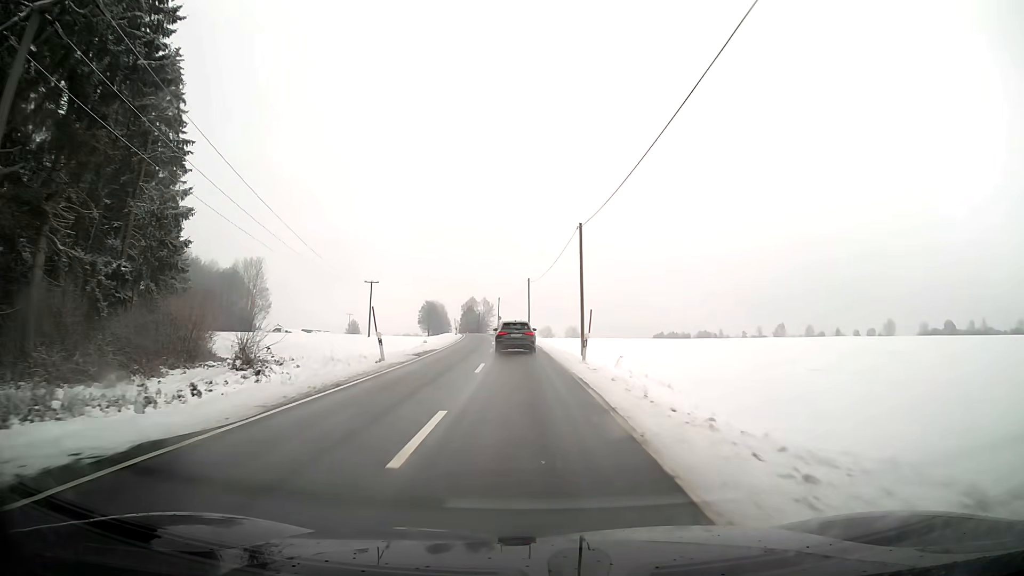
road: secondary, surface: asphalt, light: Day
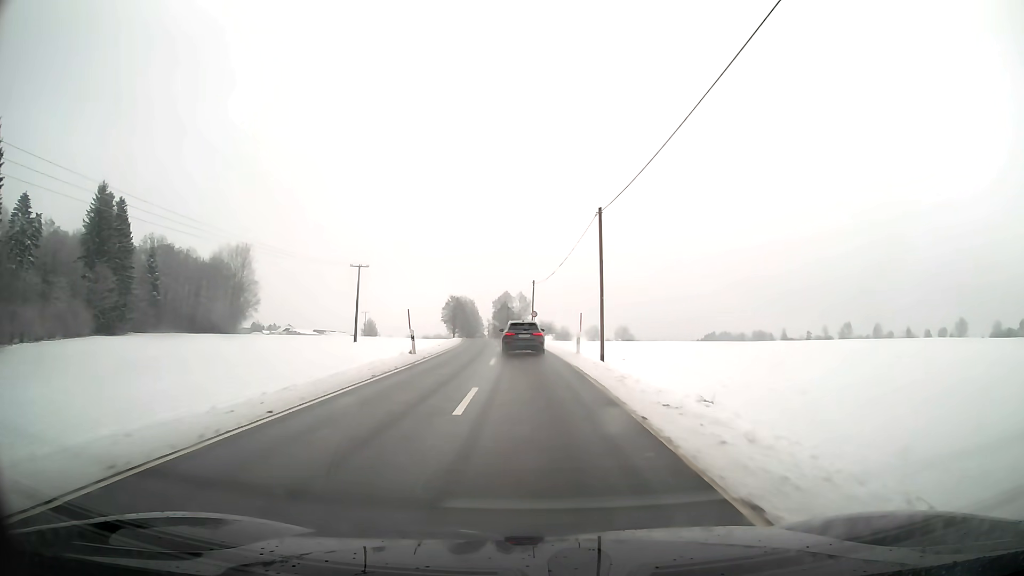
(-1.6, +44.8) m; -3°
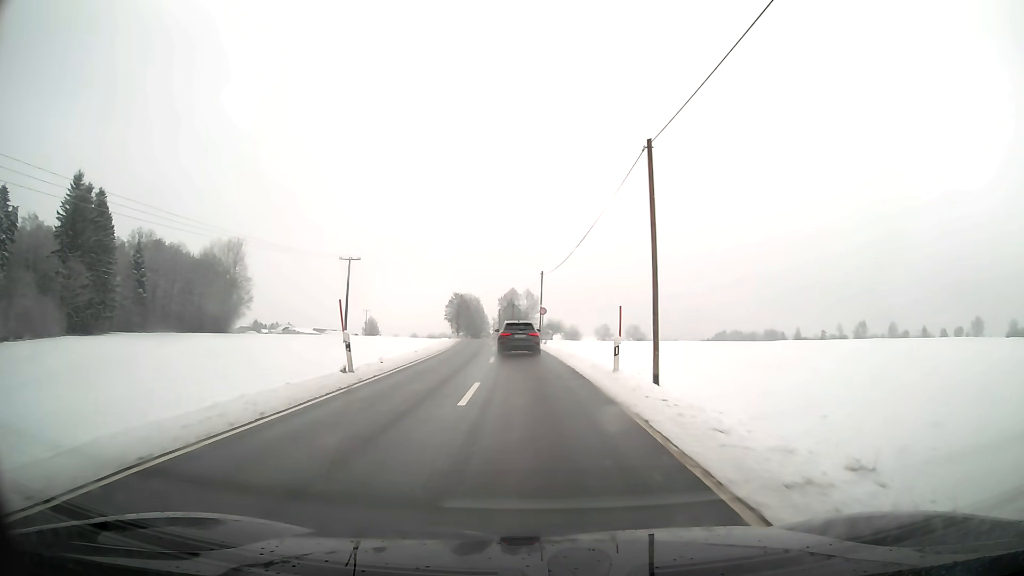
(-0.1, +10.9) m; -1°
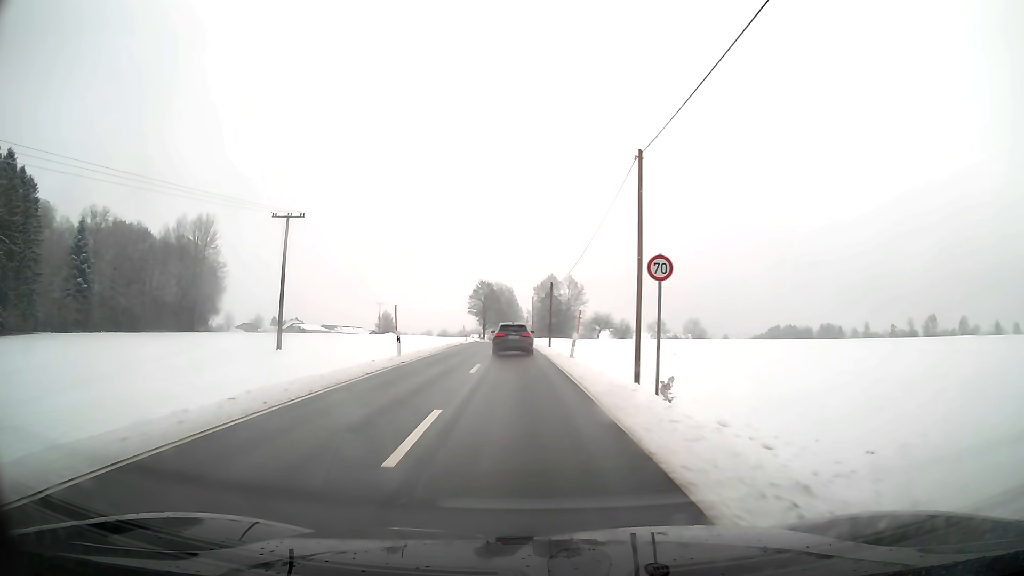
(-1.0, +40.8) m; -3°
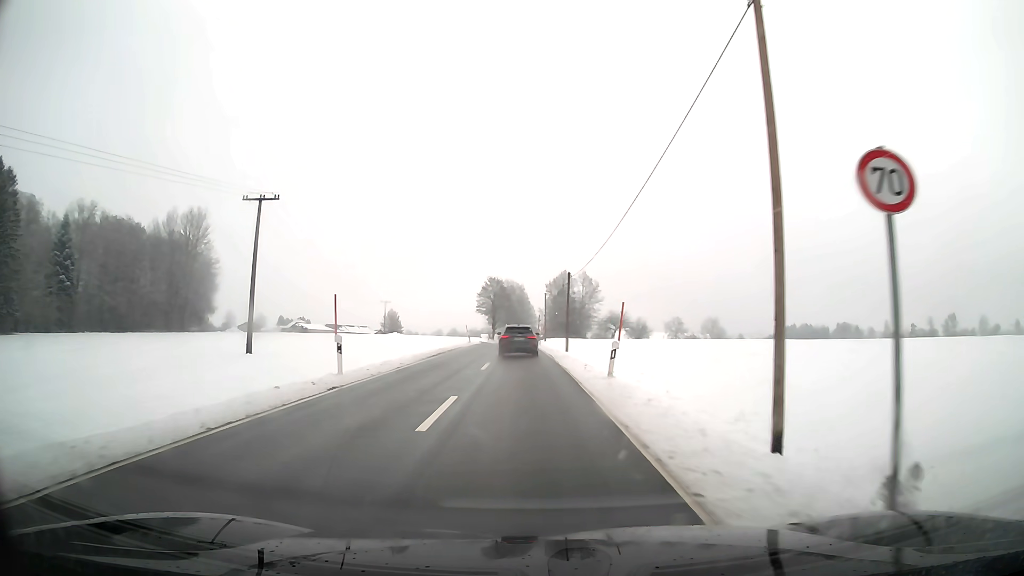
(-0.1, +9.8) m; -1°
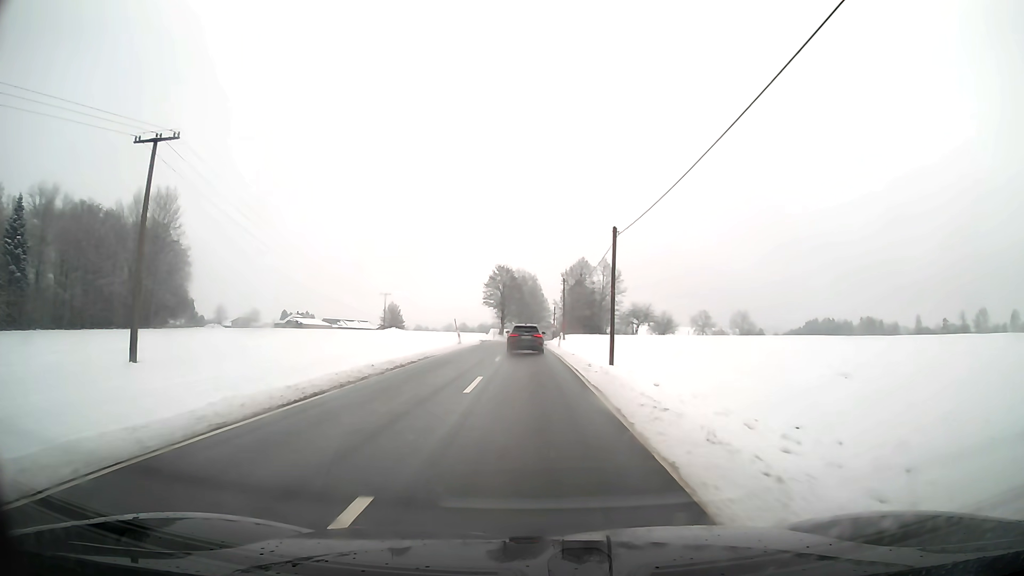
(-0.2, +19.5) m; -1°
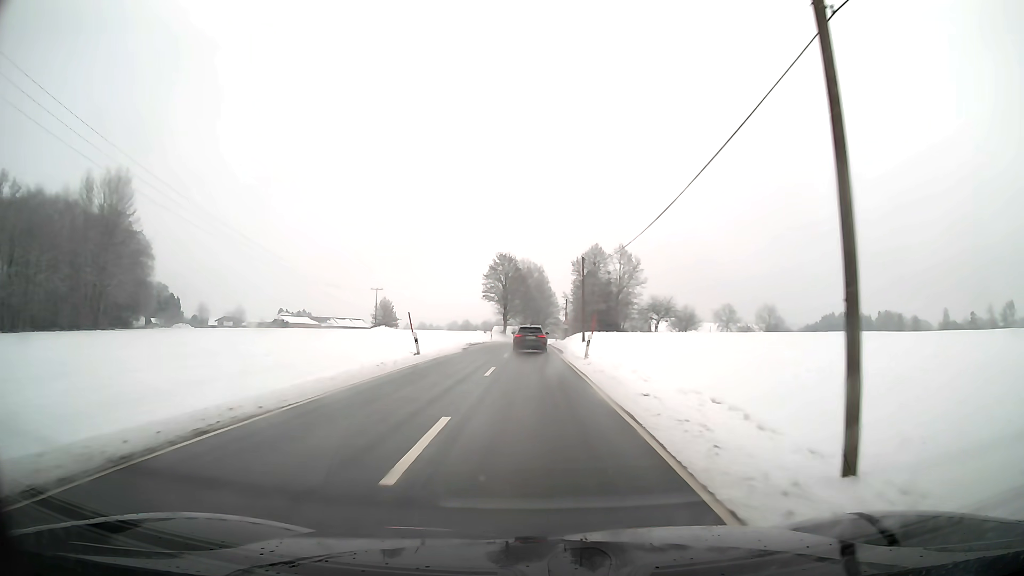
(-0.1, +19.6) m; -1°
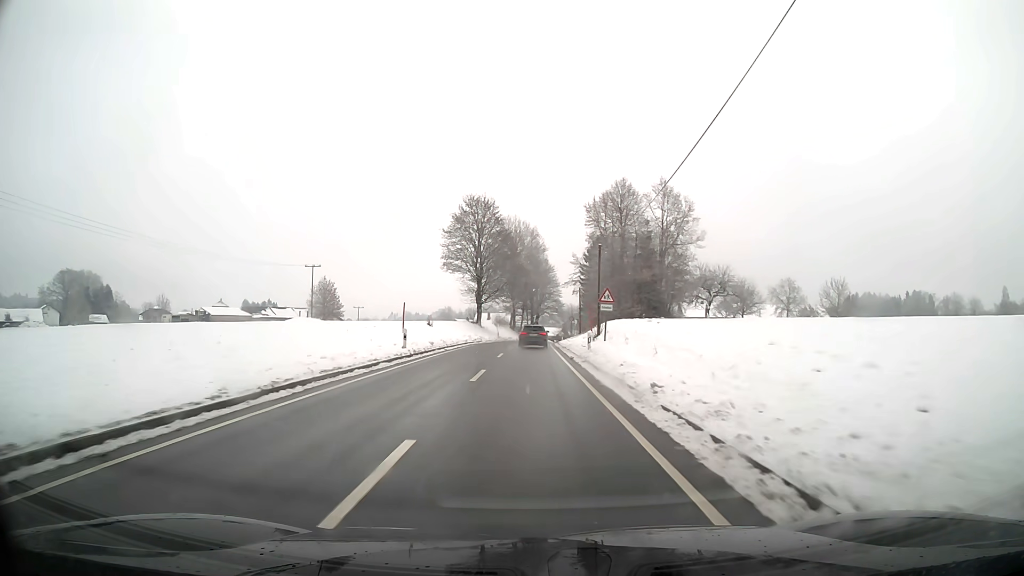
(+0.2, +50.5) m; +1°
(0, +10) (0, +20) (0, +30) (0, +40) (0, +50) (+1, +60) (+1, +70) (+2, +80) (+2, +90) (+3, +100) m
